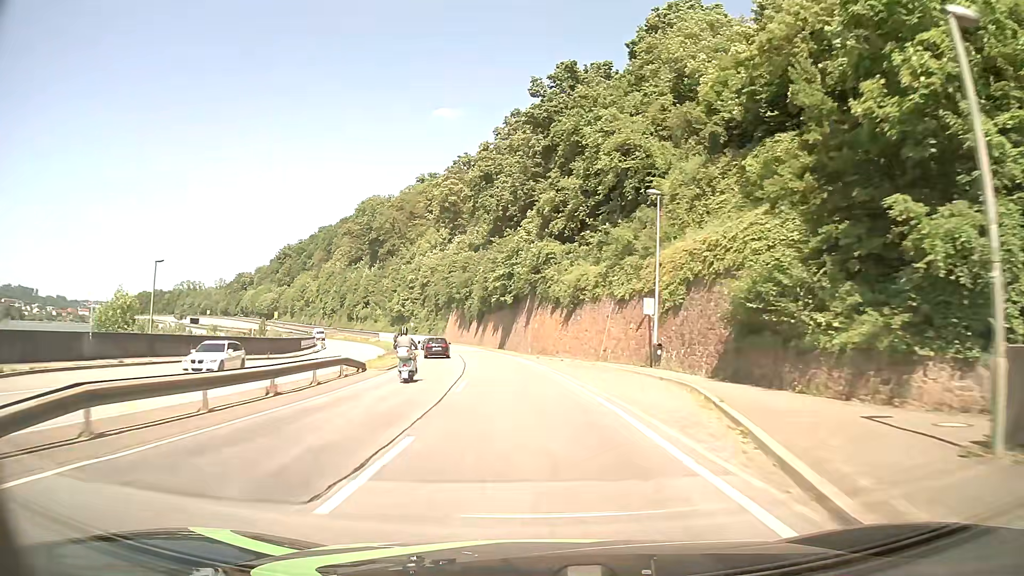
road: primary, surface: asphalt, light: Day
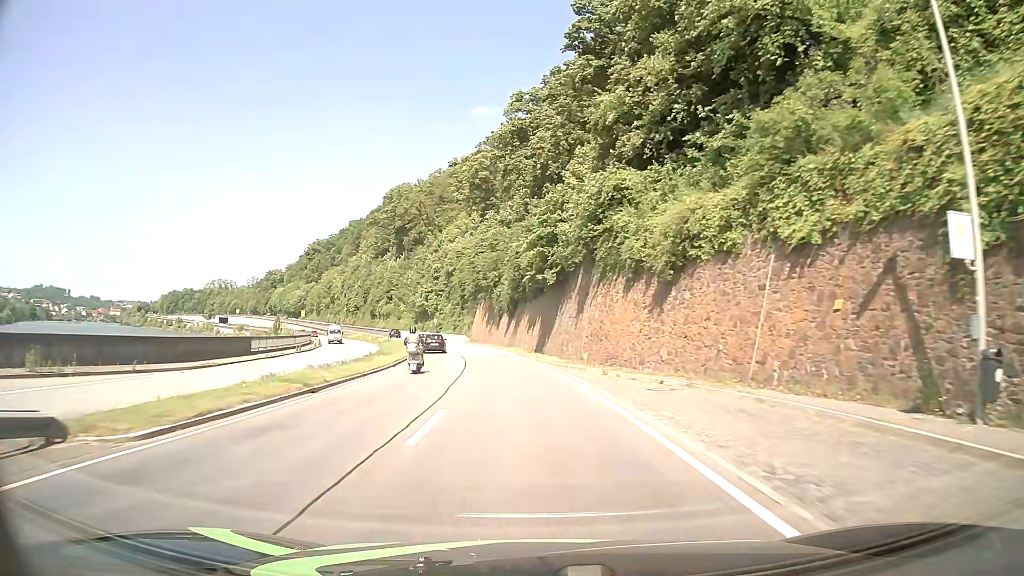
(-0.7, +21.4) m; -4°
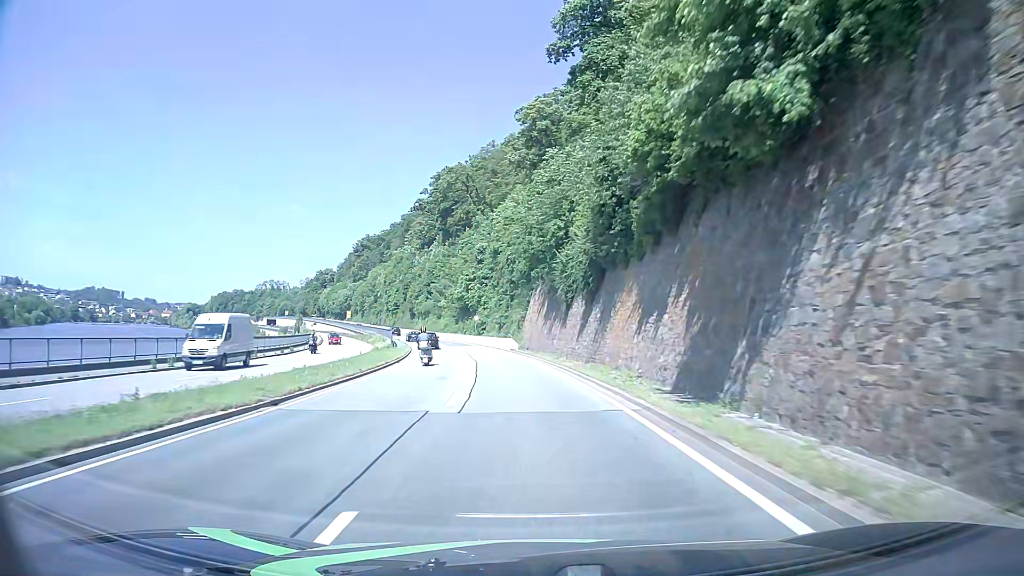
(-1.6, +32.2) m; -5°
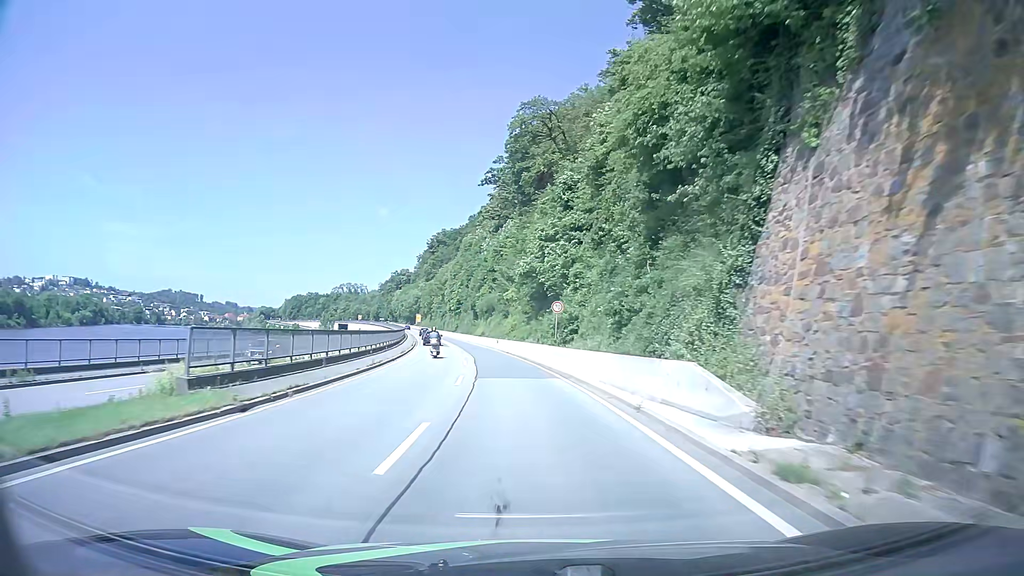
(-3.2, +42.8) m; -8°
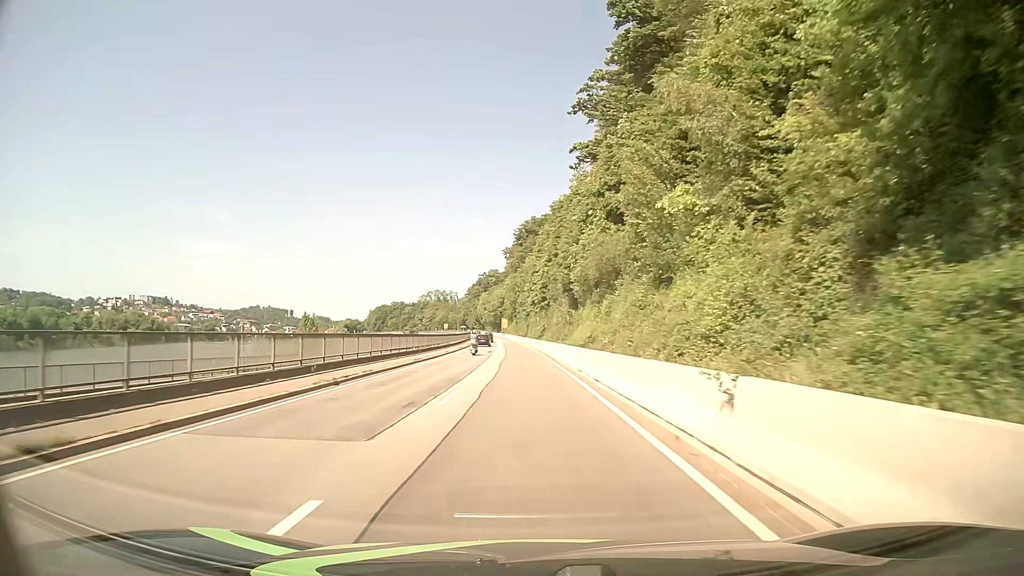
(-4.3, +53.4) m; -9°
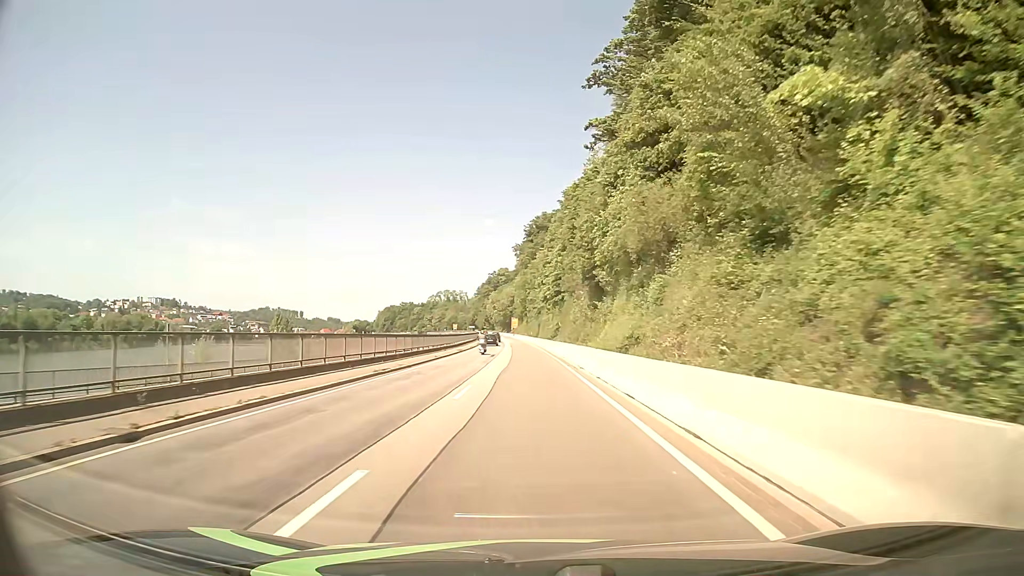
(-0.1, +10.7) m; -1°
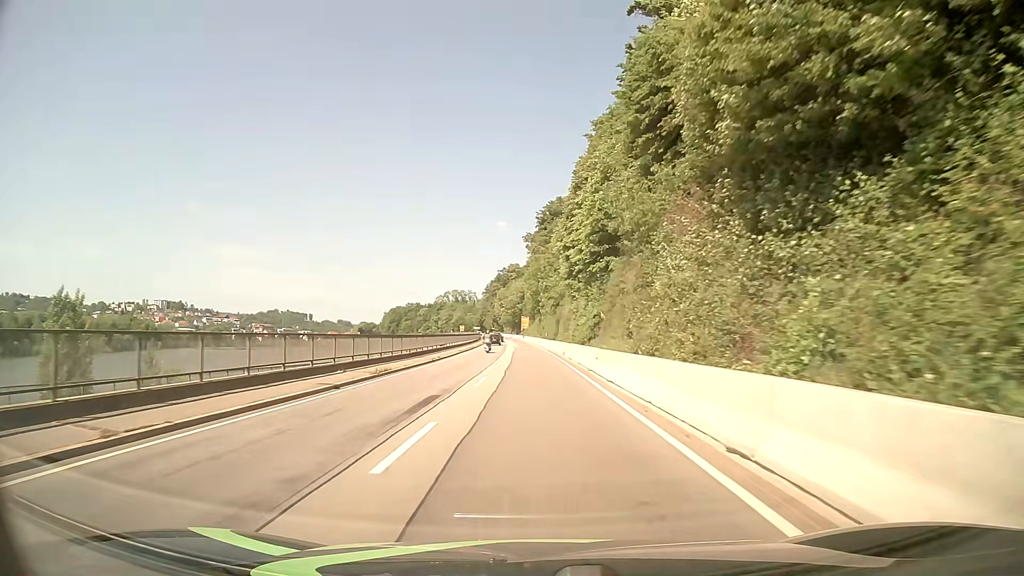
(-0.2, +32.2) m; -1°
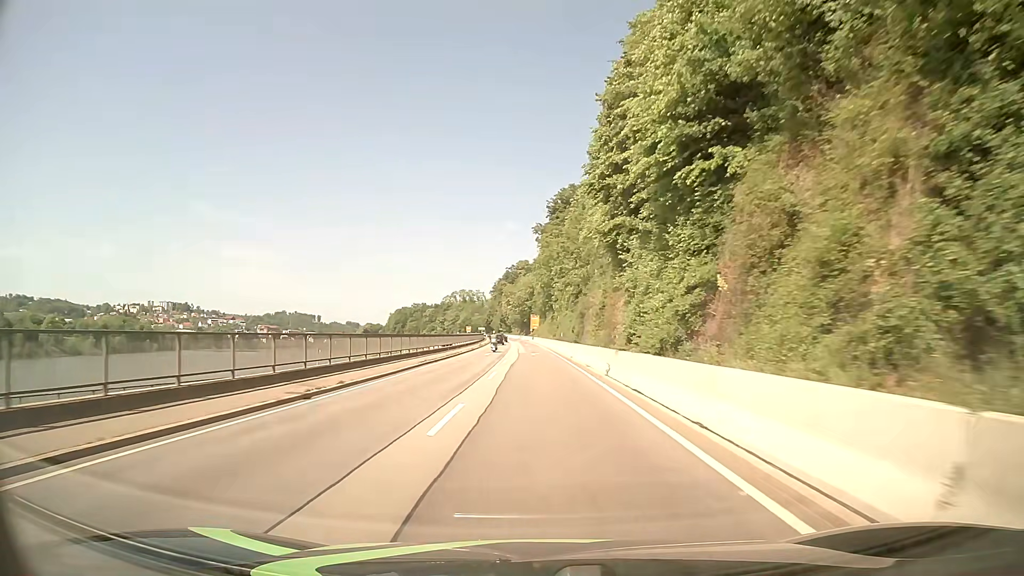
(-0.3, +21.5) m; -1°
(0, +10) (0, +20) (-1, +30) (-1, +40) (-2, +50) (-2, +60) (-3, +70) (-4, +80) (-4, +90) (-5, +100) m
